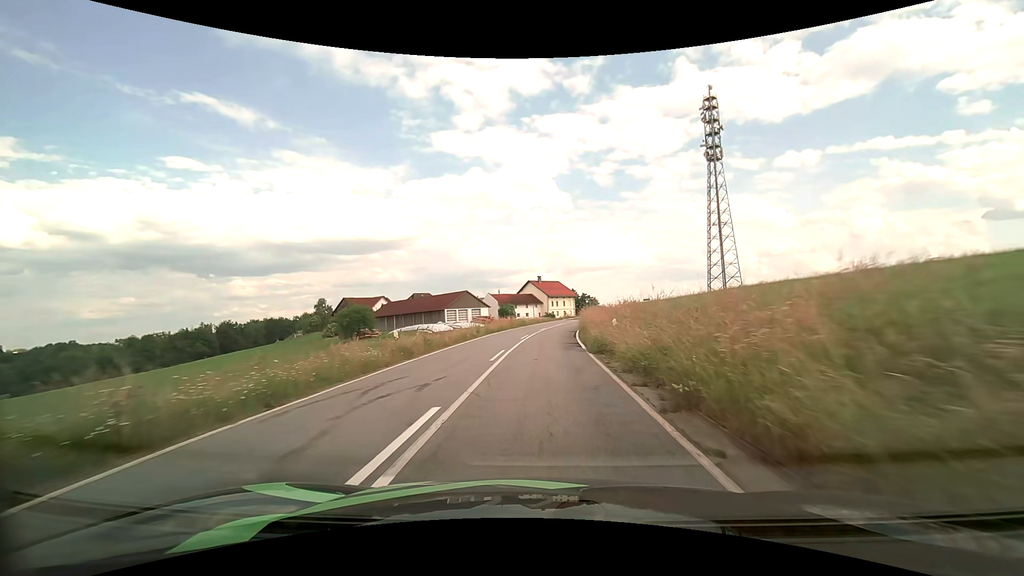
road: tertiary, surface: asphalt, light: Day
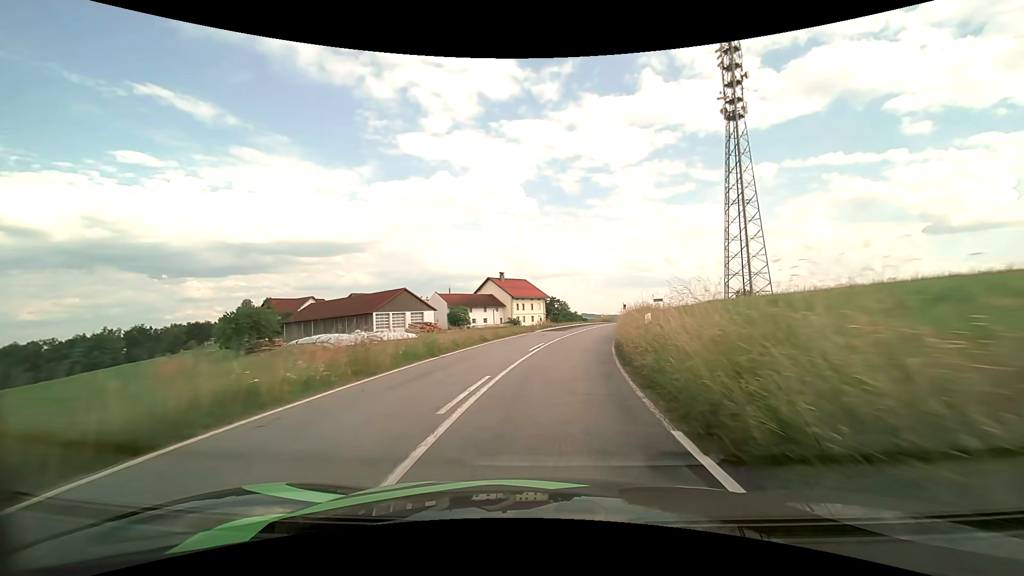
(+0.7, +31.0) m; +4°
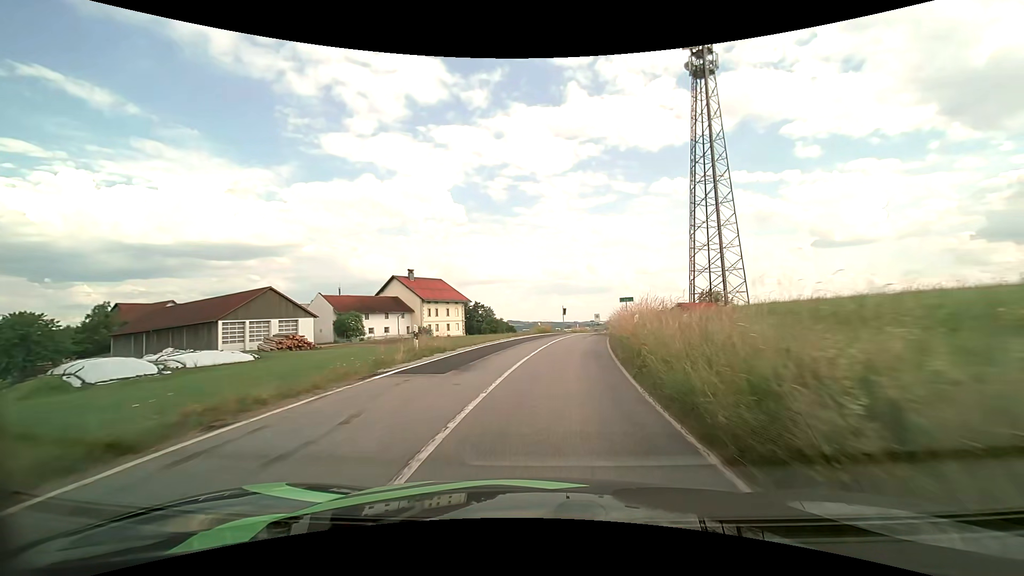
(+1.5, +22.6) m; +8°
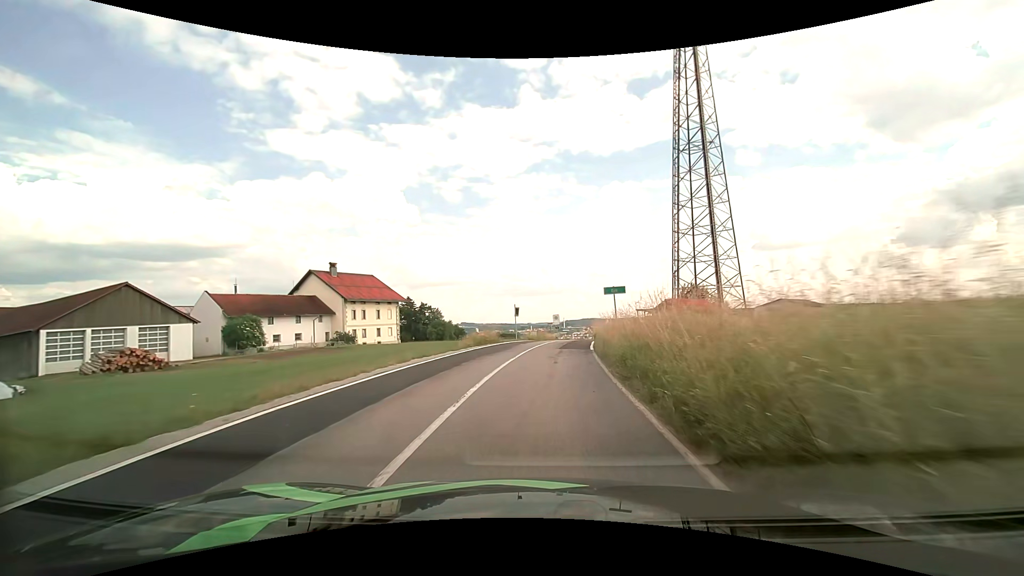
(+0.8, +15.1) m; +5°
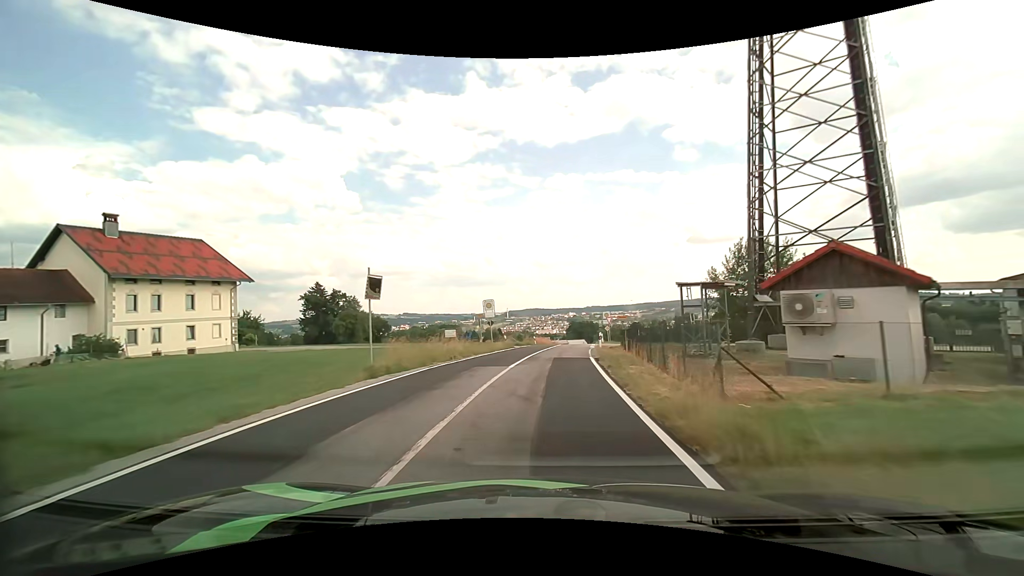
(+1.7, +31.2) m; +6°
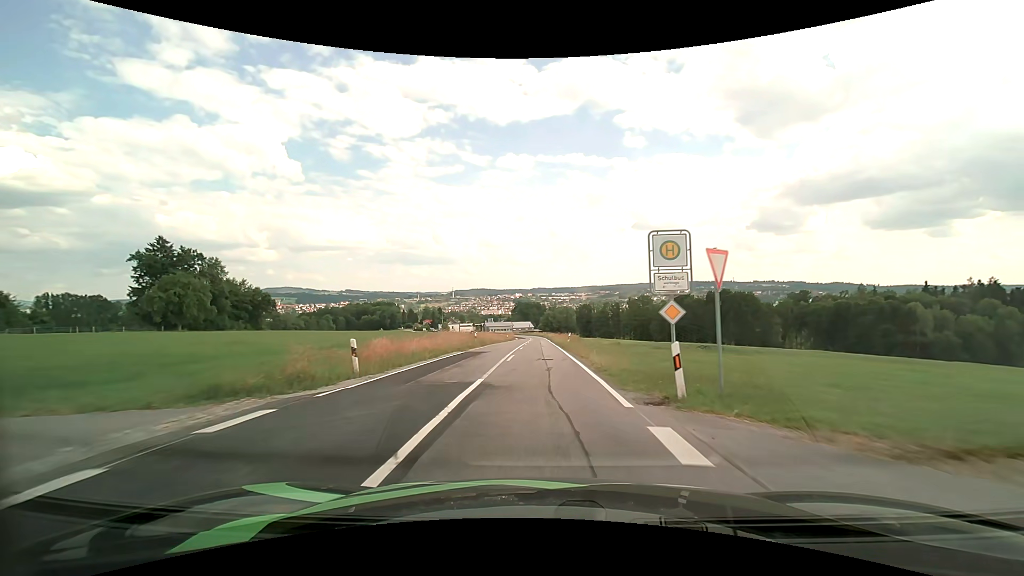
(+2.7, +41.5) m; +6°
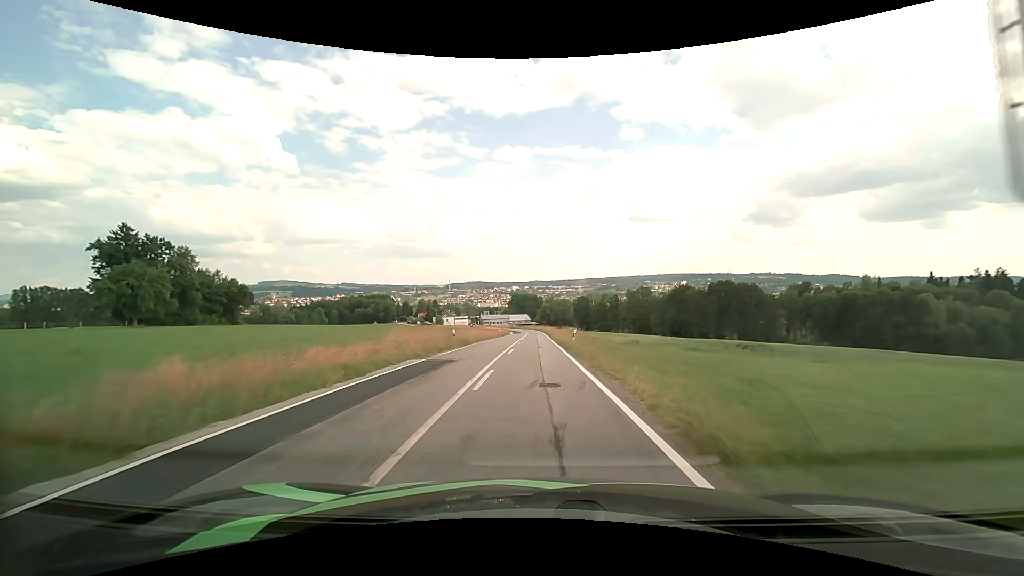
(0.0, +8.8) m; 0°
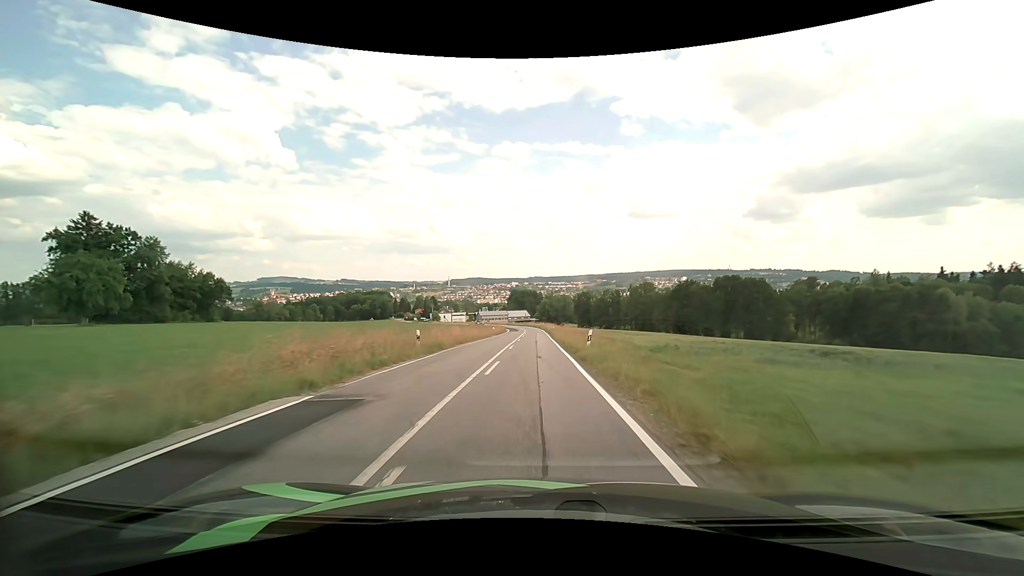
(+0.1, +9.0) m; 0°
(0, +10) (0, +20) (0, +30) (0, +40) (0, +50) (0, +60) (0, +70) (-1, +80) (-1, +90) (-2, +100) m
